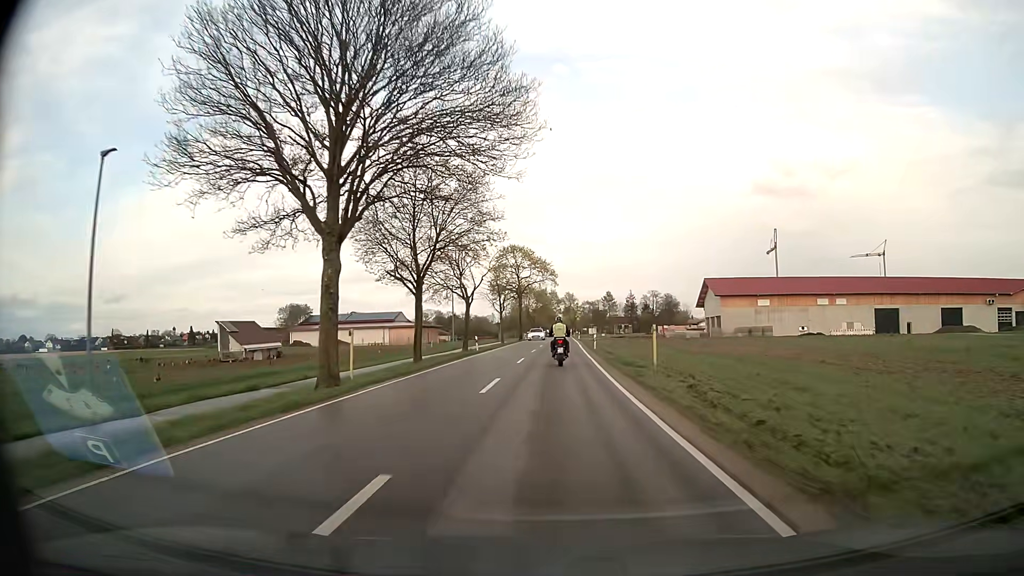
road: secondary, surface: asphalt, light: Day
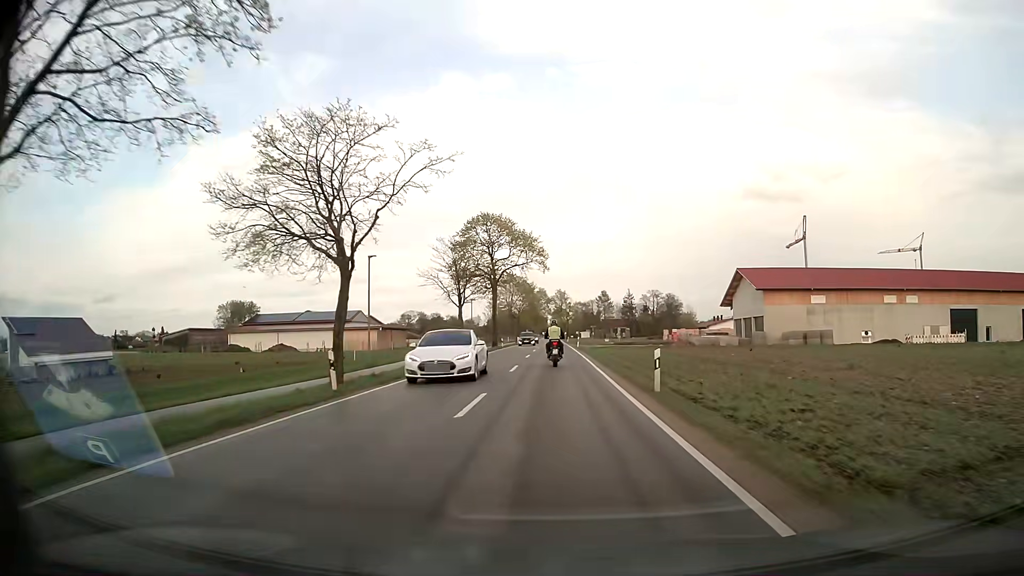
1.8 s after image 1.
(+0.2, +27.8) m; +1°
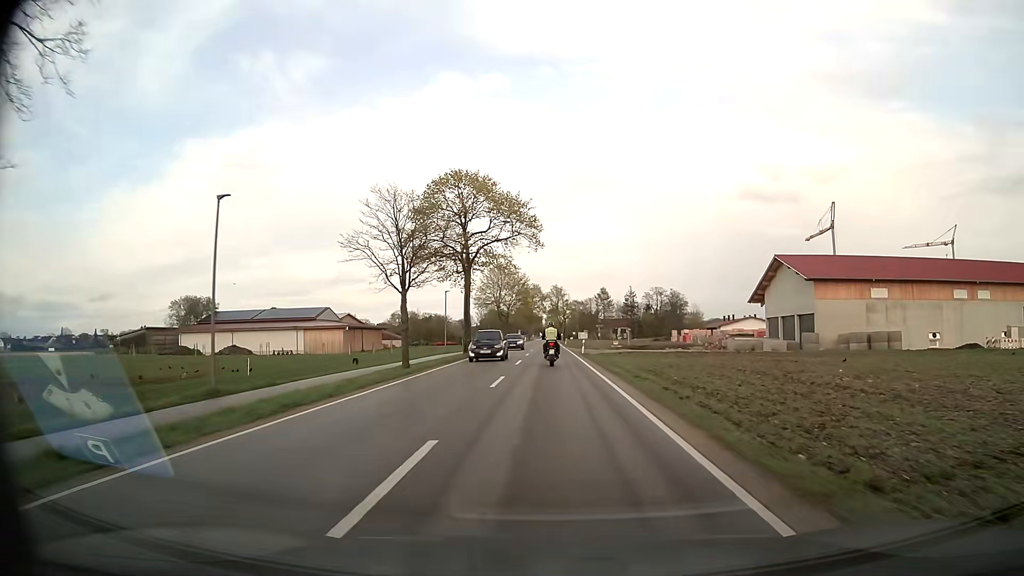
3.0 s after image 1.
(+0.1, +18.2) m; +1°
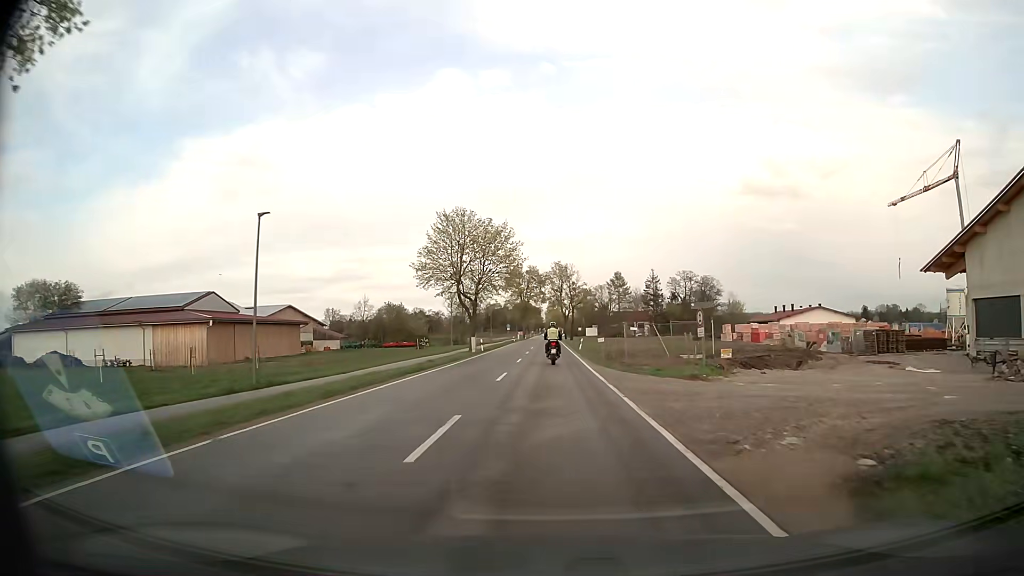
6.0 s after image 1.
(+0.1, +45.6) m; 0°
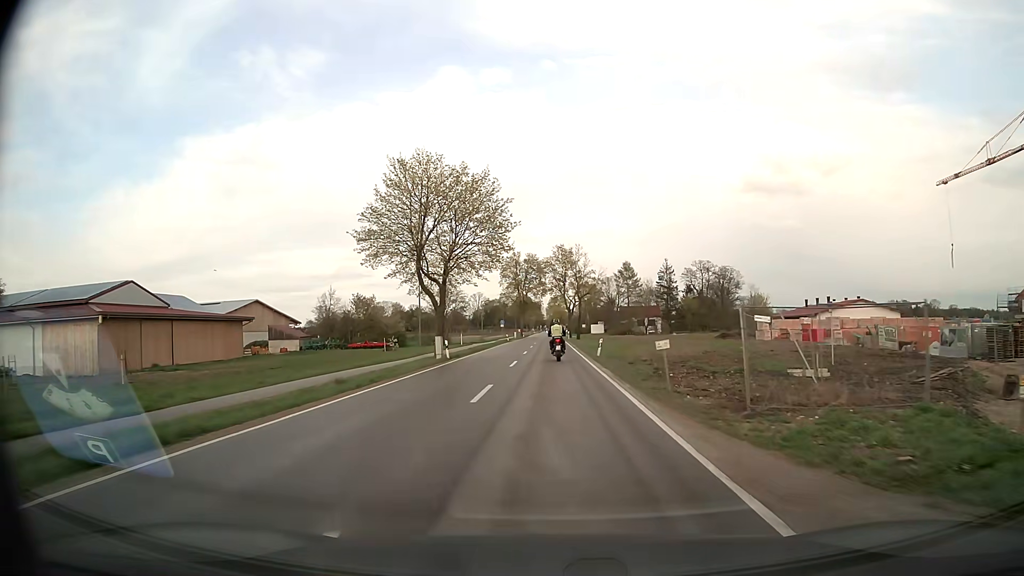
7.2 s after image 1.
(-0.1, +18.4) m; 0°
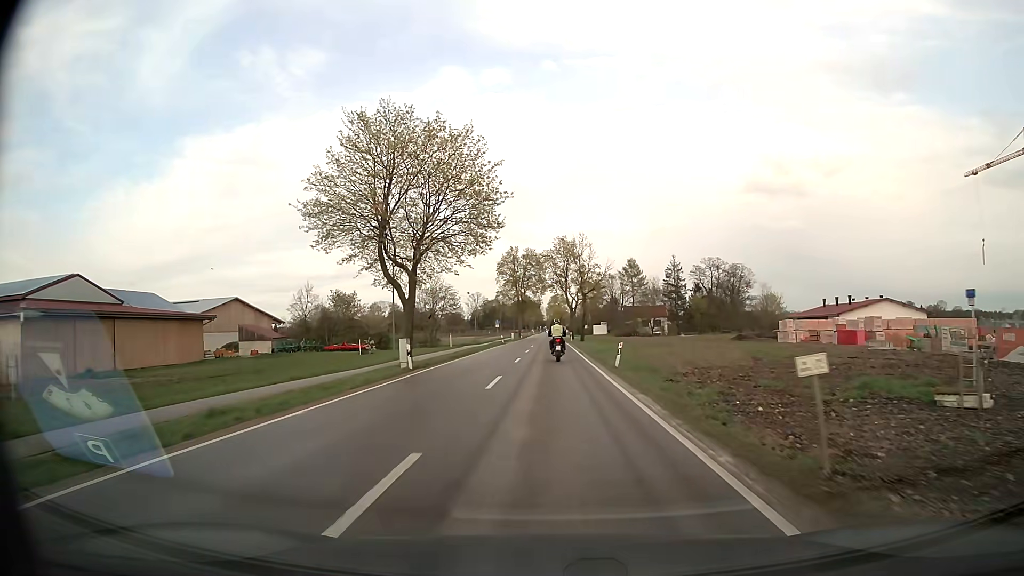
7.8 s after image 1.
(0.0, +9.2) m; 0°
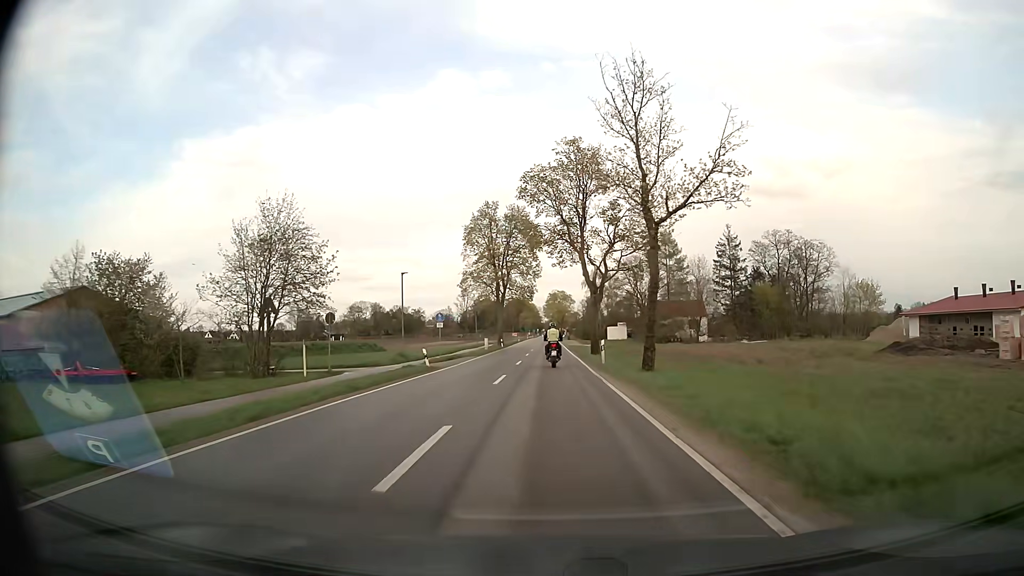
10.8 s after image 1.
(+0.1, +45.8) m; 0°
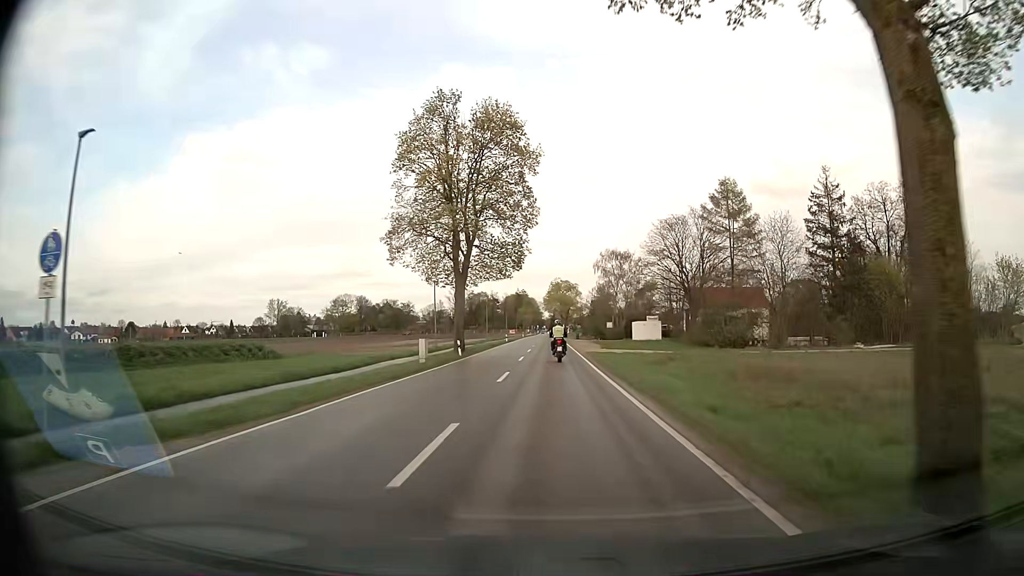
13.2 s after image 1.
(-0.1, +36.1) m; 0°
(0, +10) (0, +20) (0, +30) (0, +40) (0, +50) (0, +60) (0, +70) (0, +80) (0, +90) (0, +100) m
